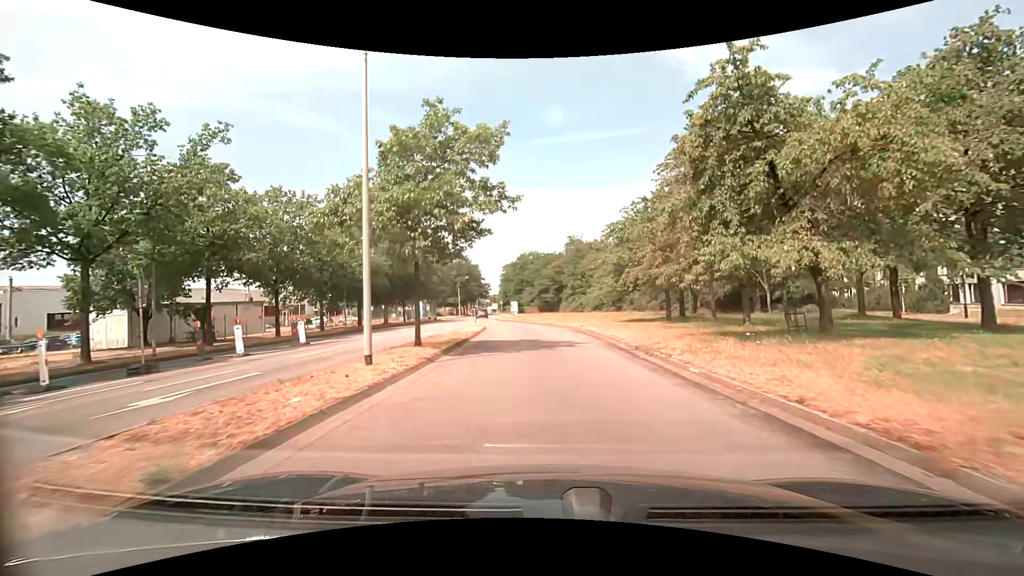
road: secondary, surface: asphalt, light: Day
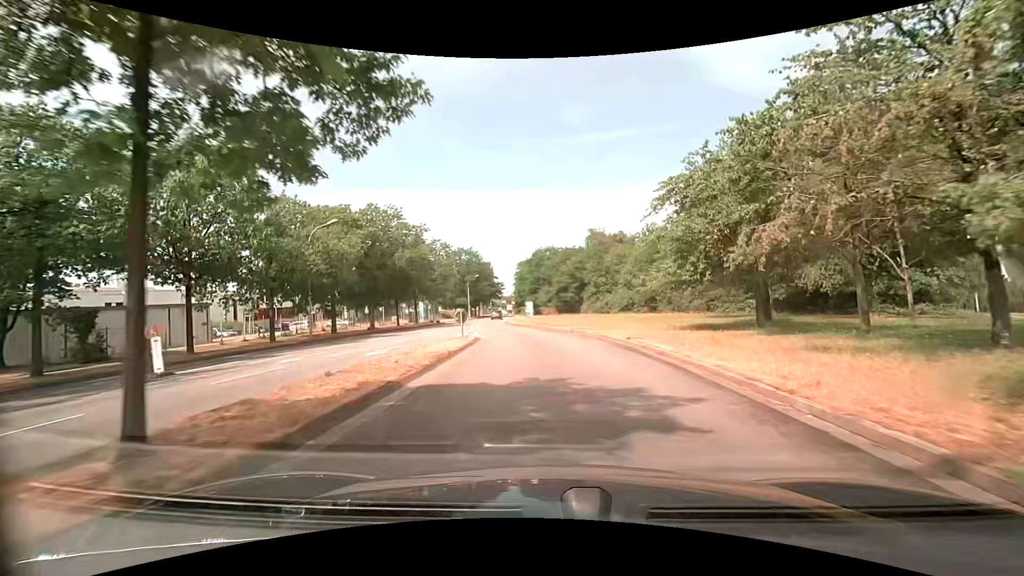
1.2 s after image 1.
(-0.2, +11.6) m; -2°
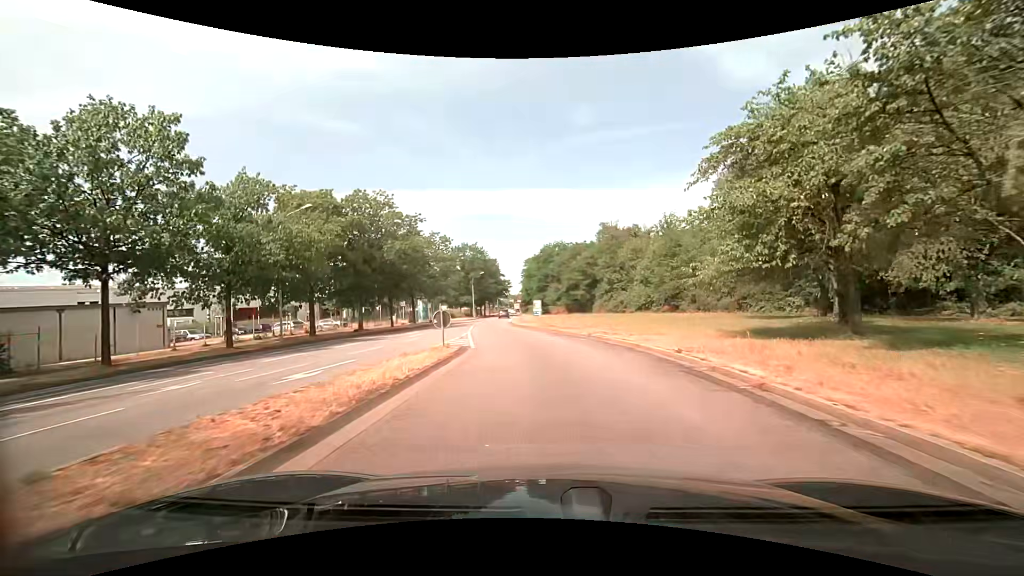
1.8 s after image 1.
(-0.1, +6.0) m; -1°
(0, +10) (-1, +20) (-2, +30) (-4, +40) (-5, +50) (-6, +60) (-7, +70) (-7, +80) (-8, +90) (-8, +100) m
